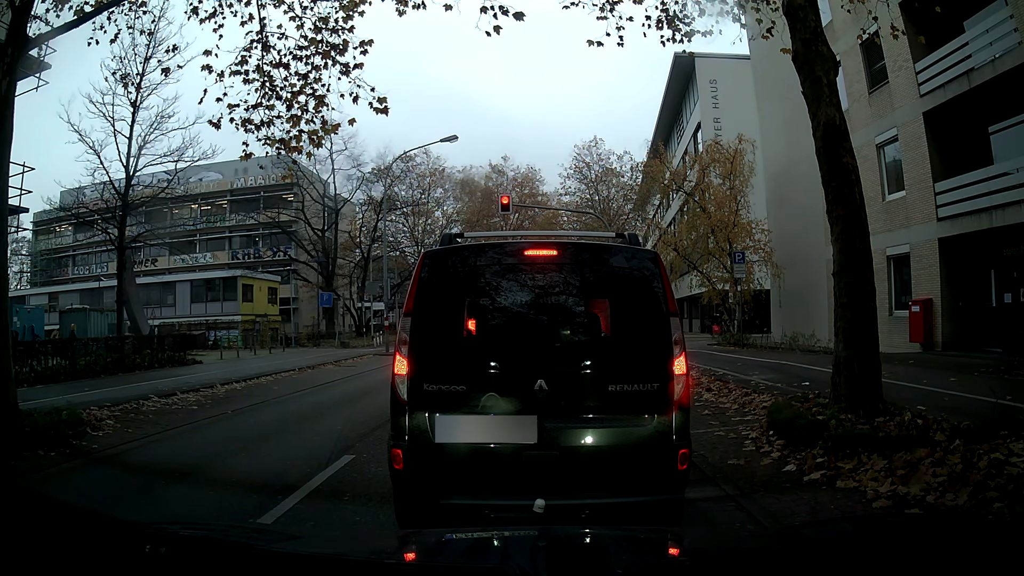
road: secondary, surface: asphalt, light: Day
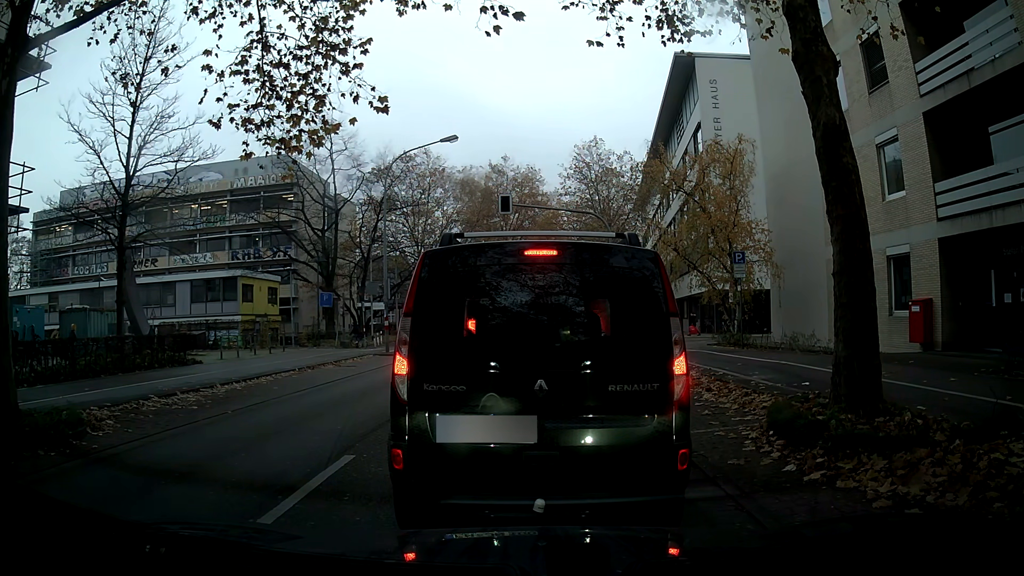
(0.0, 0.0) m; 0°
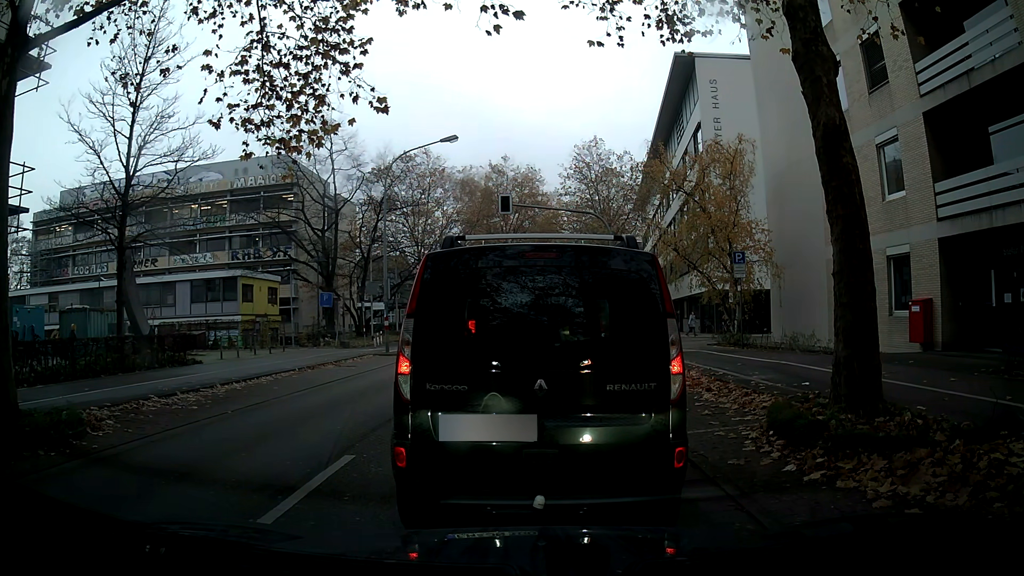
(0.0, 0.0) m; 0°
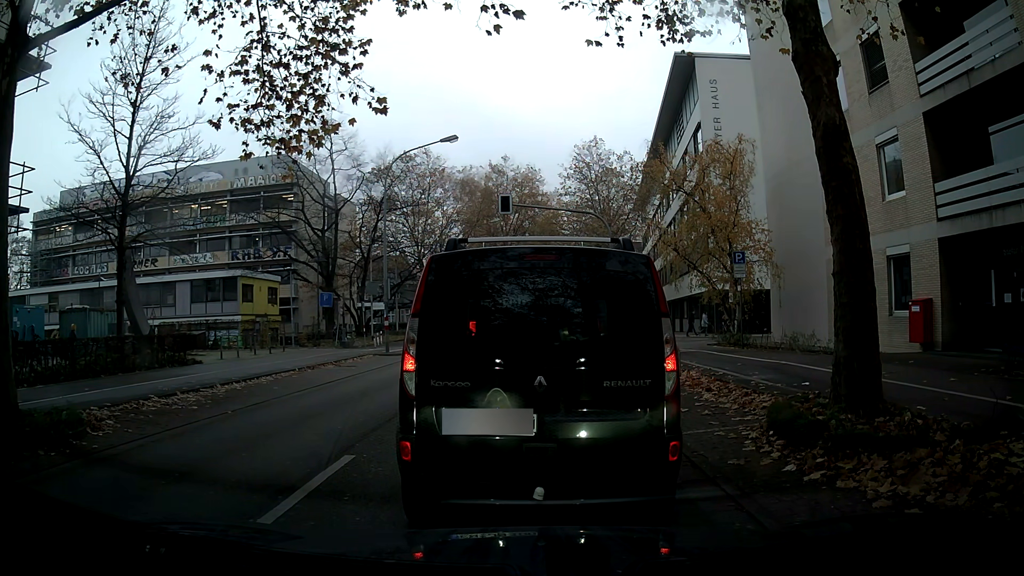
(0.0, 0.0) m; 0°
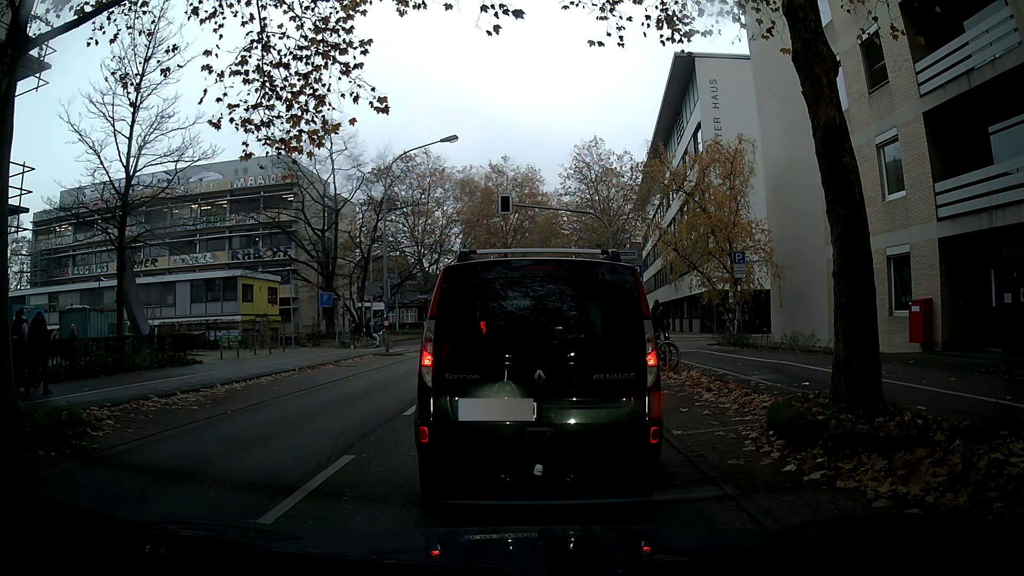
(0.0, 0.0) m; 0°
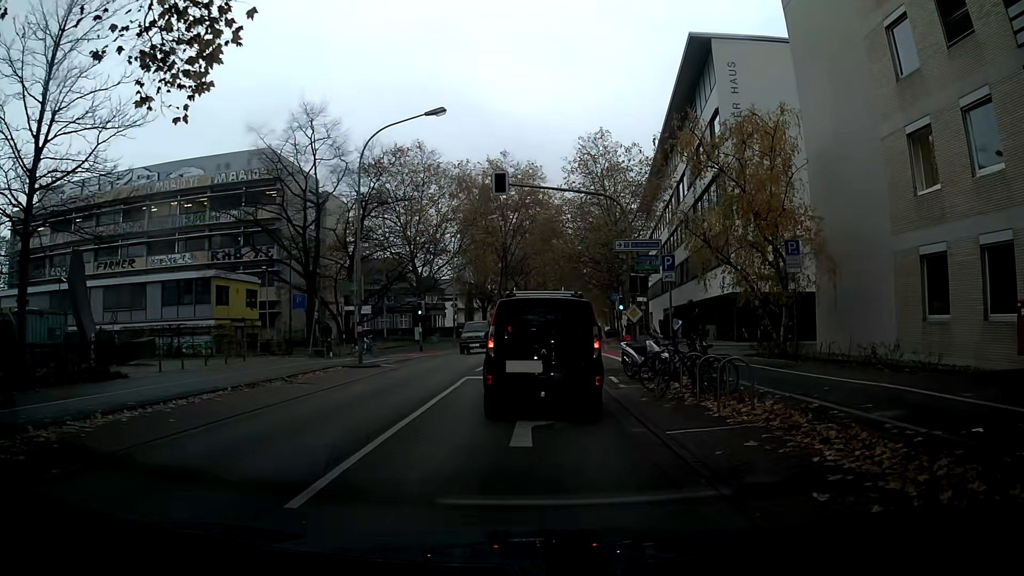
(+0.2, +5.2) m; +2°
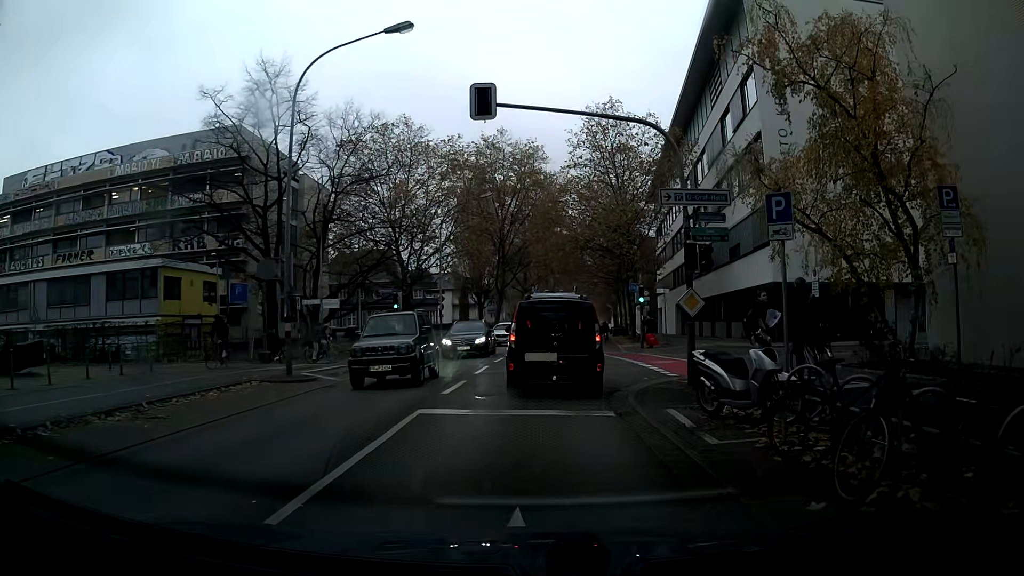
(0.0, +7.8) m; 0°
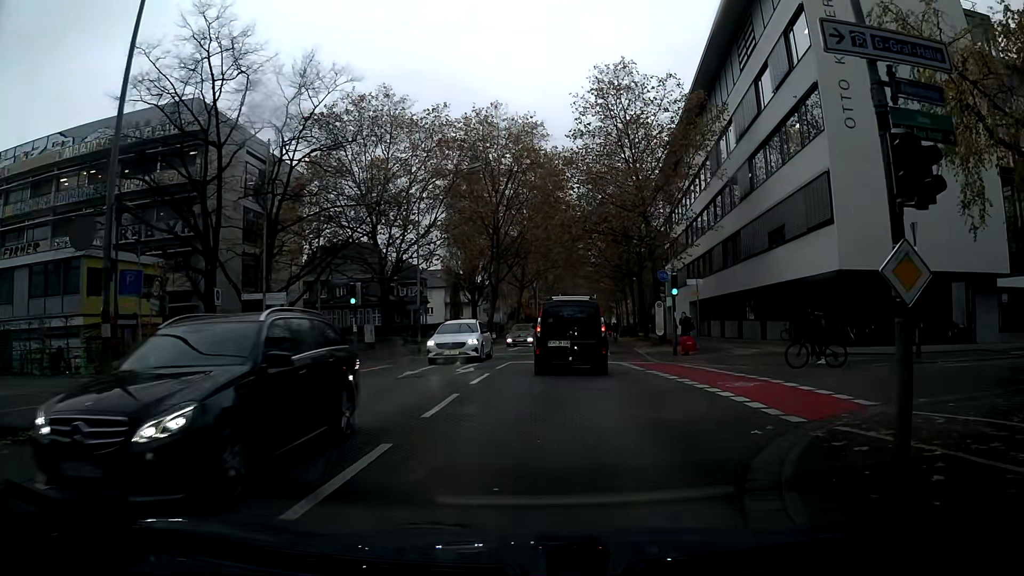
(+0.1, +8.3) m; +1°
